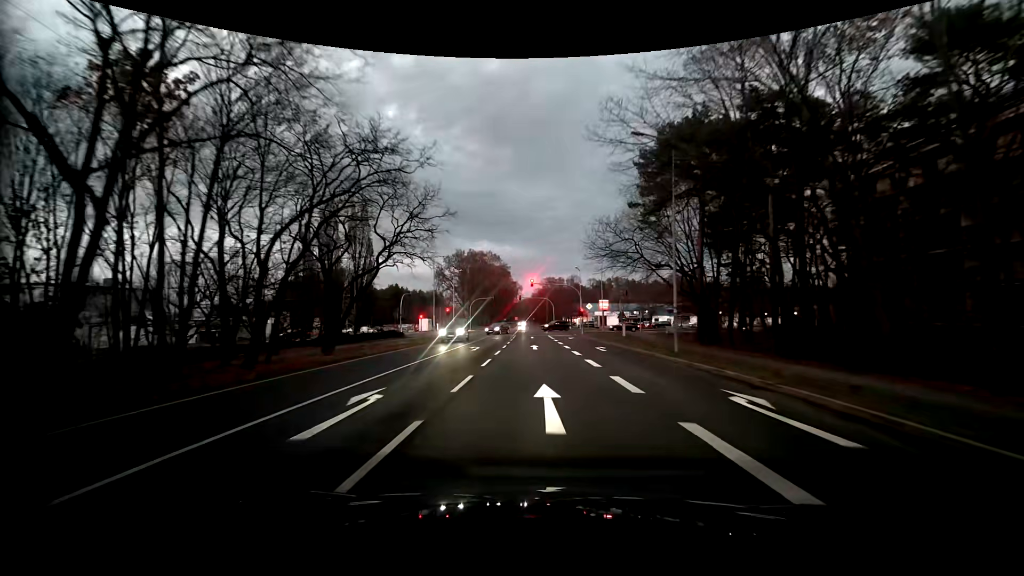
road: primary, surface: asphalt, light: Dusk
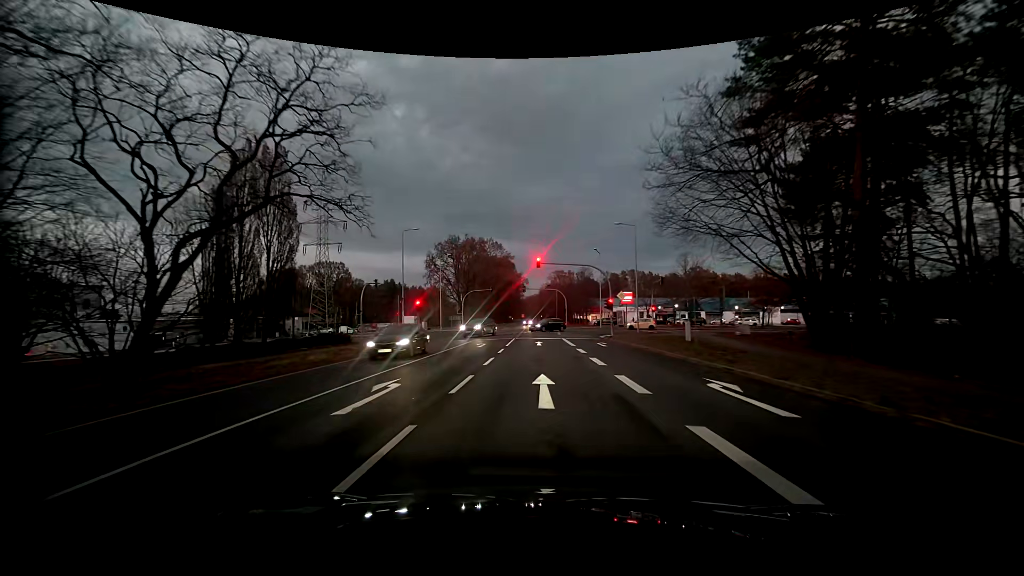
(-0.2, +18.3) m; -1°
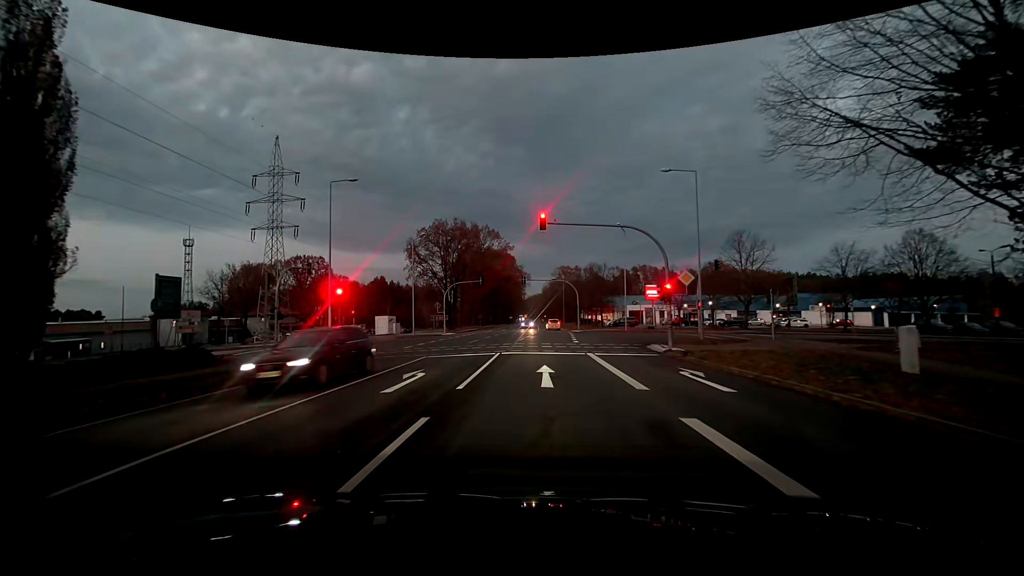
(-0.2, +17.2) m; -1°
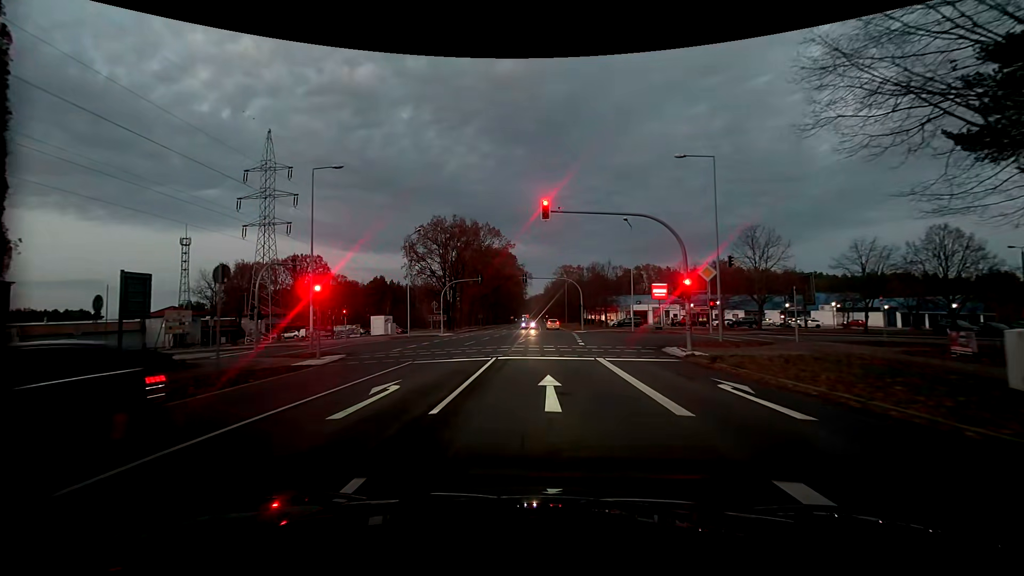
(0.0, +2.7) m; 0°
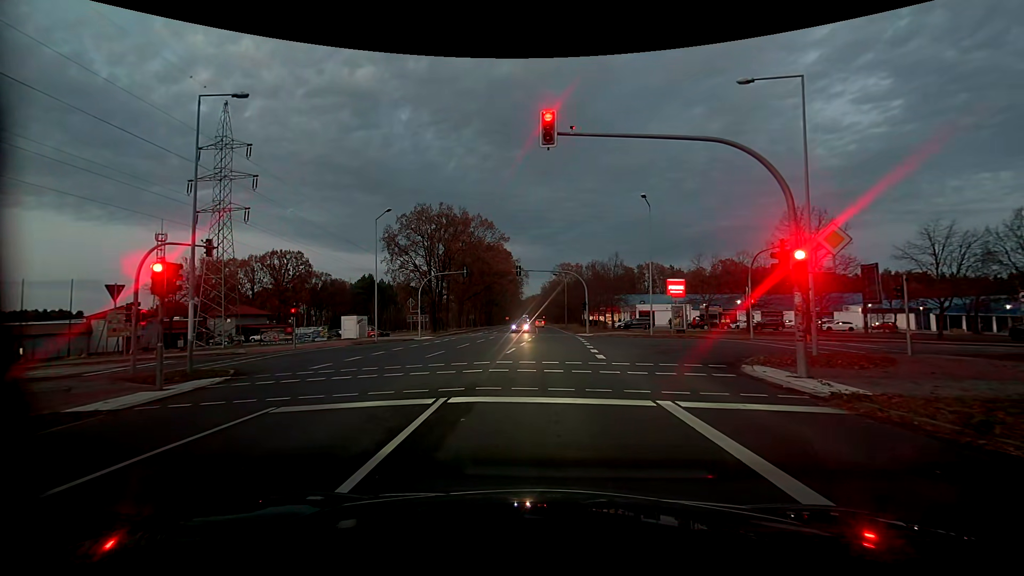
(0.0, +9.0) m; +2°
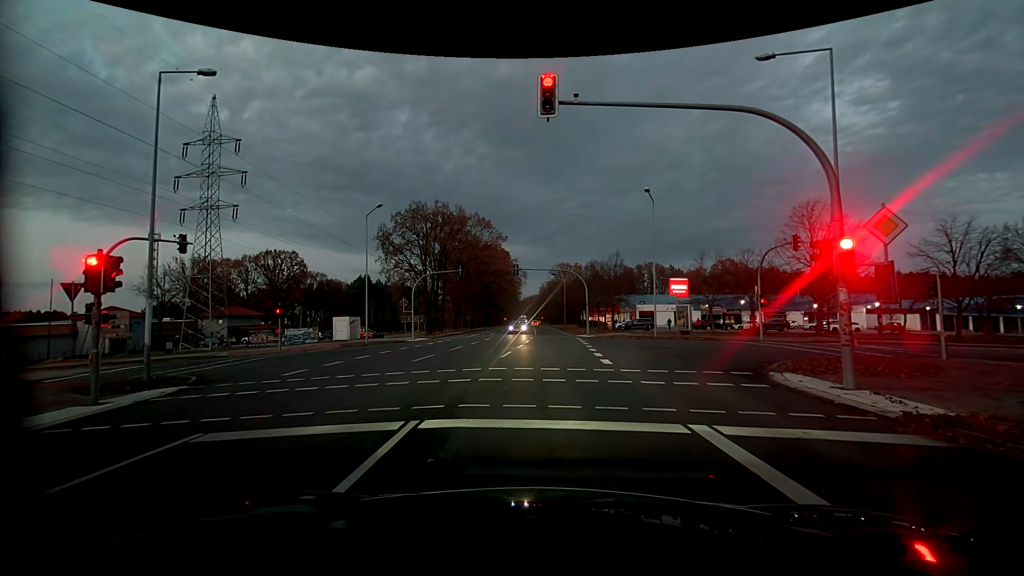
(0.0, +1.8) m; 0°
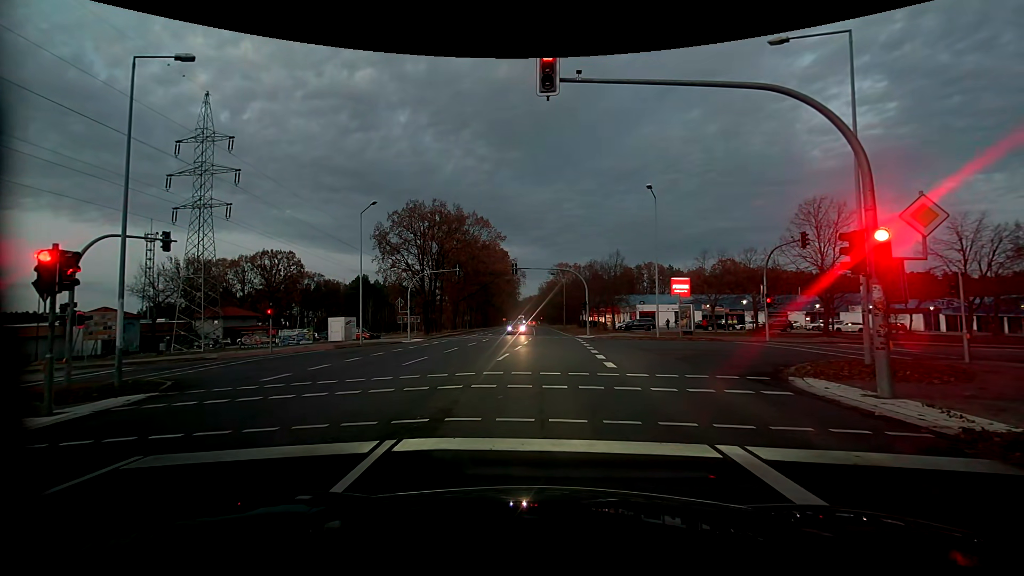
(0.0, +1.0) m; 0°
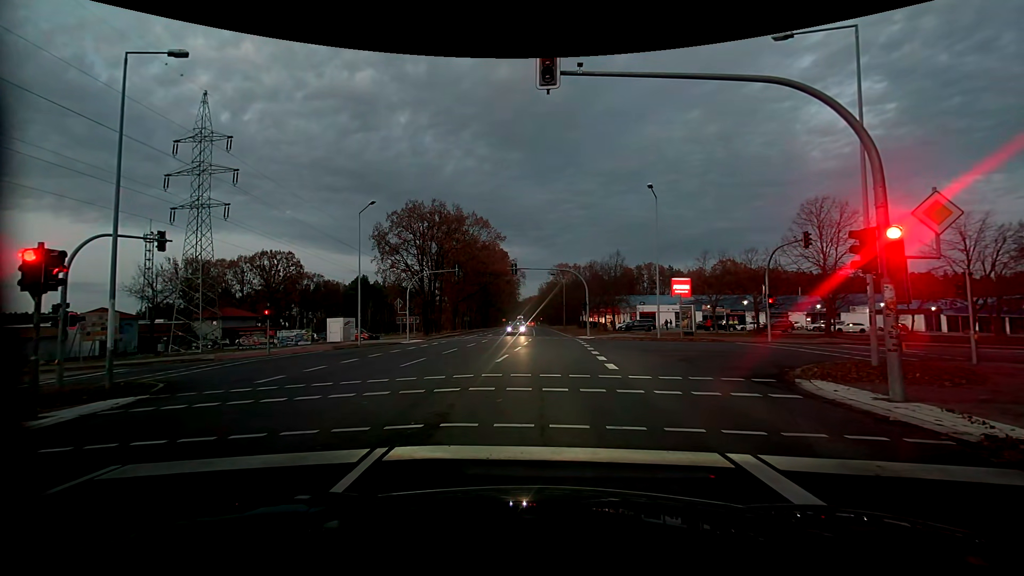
(0.0, +0.3) m; 0°
(0, +10) (0, +20) (+1, +30) (+1, +40) (+1, +50) (+1, +60) (+1, +70) (+1, +80) (+1, +90) (0, +100) m
